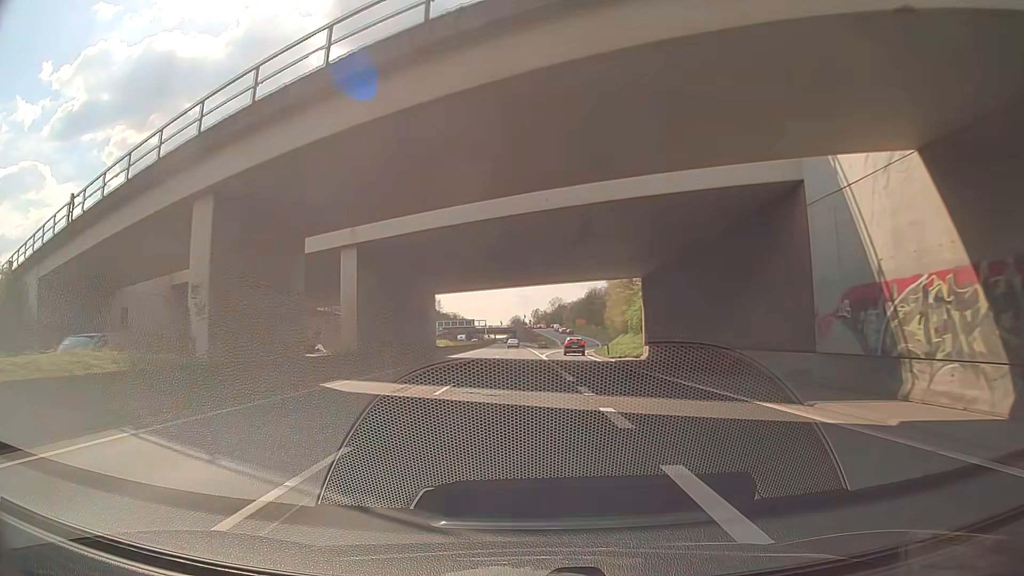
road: trunk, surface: asphalt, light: Day
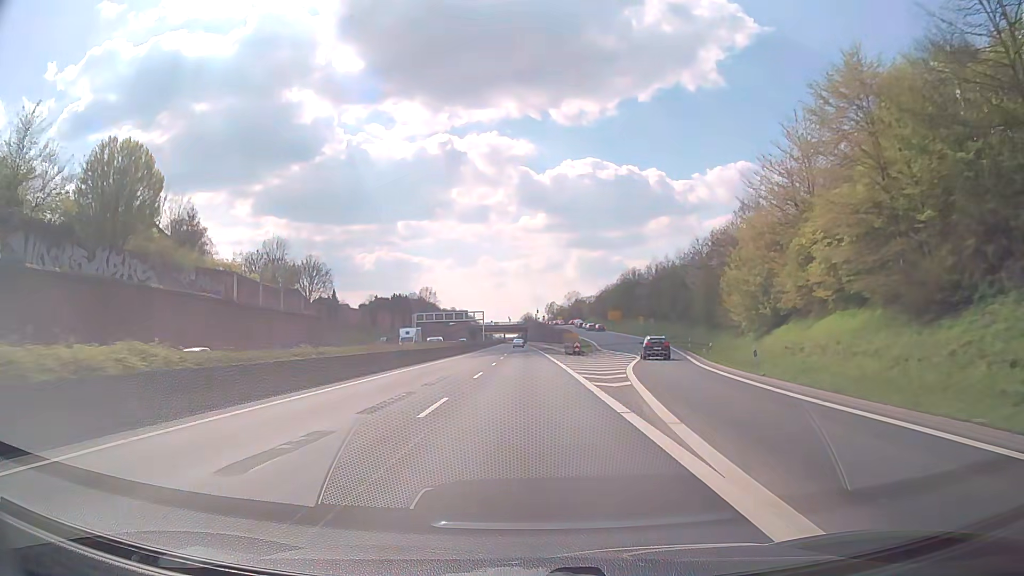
(-1.1, +53.3) m; 0°
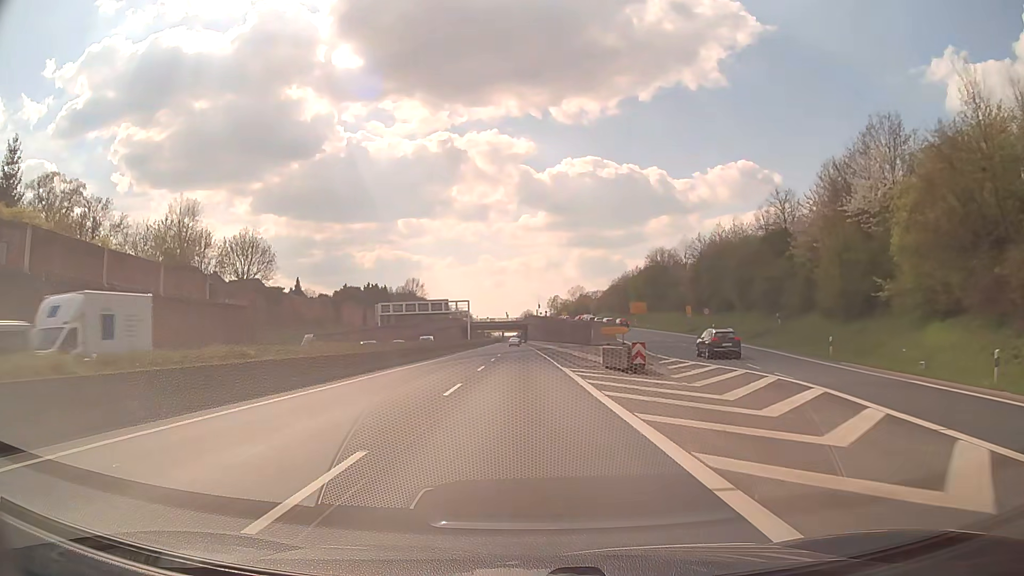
(-0.4, +32.1) m; -1°
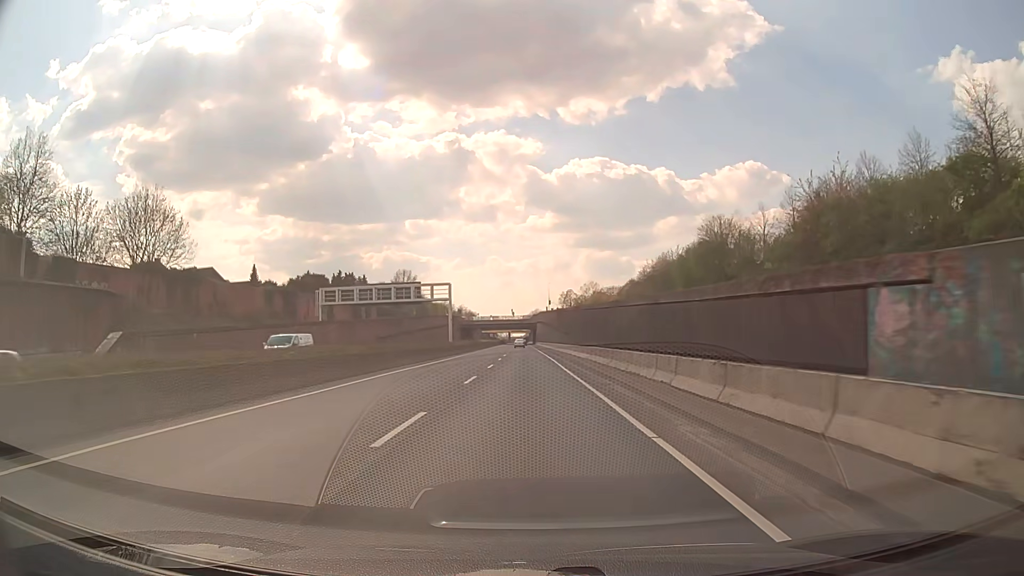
(0.0, +32.2) m; 0°
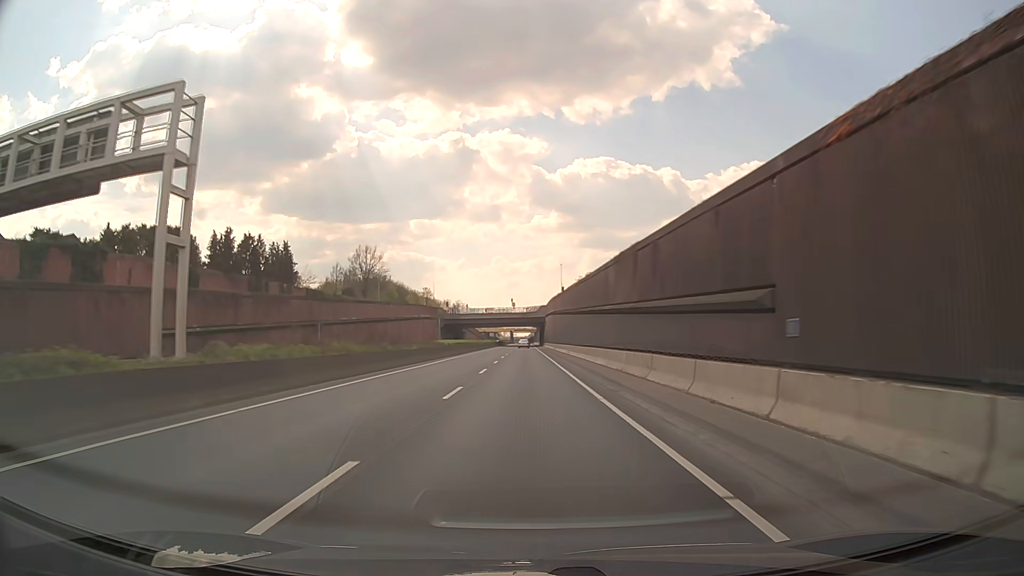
(-0.2, +53.7) m; 0°
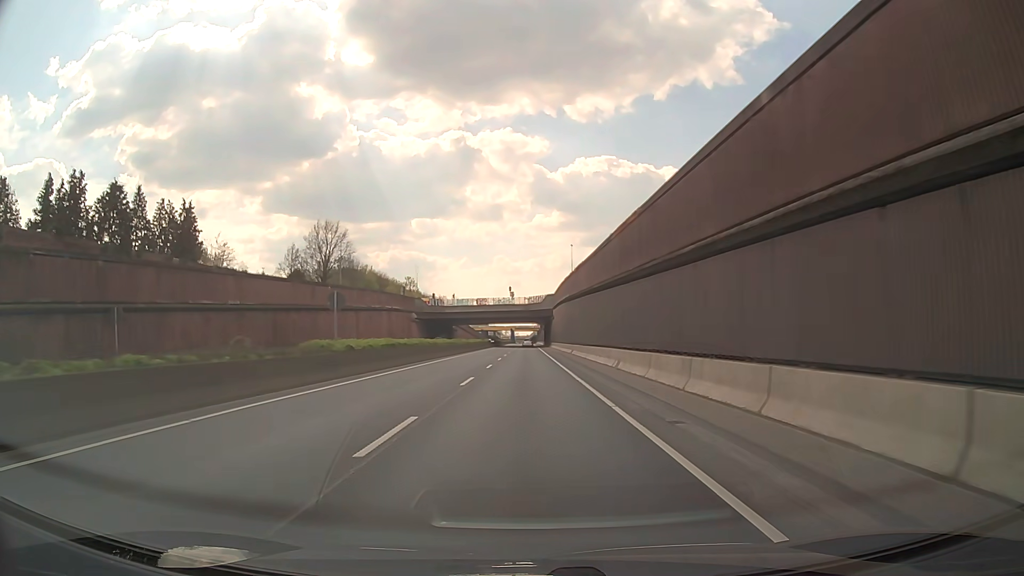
(-0.1, +32.3) m; 0°
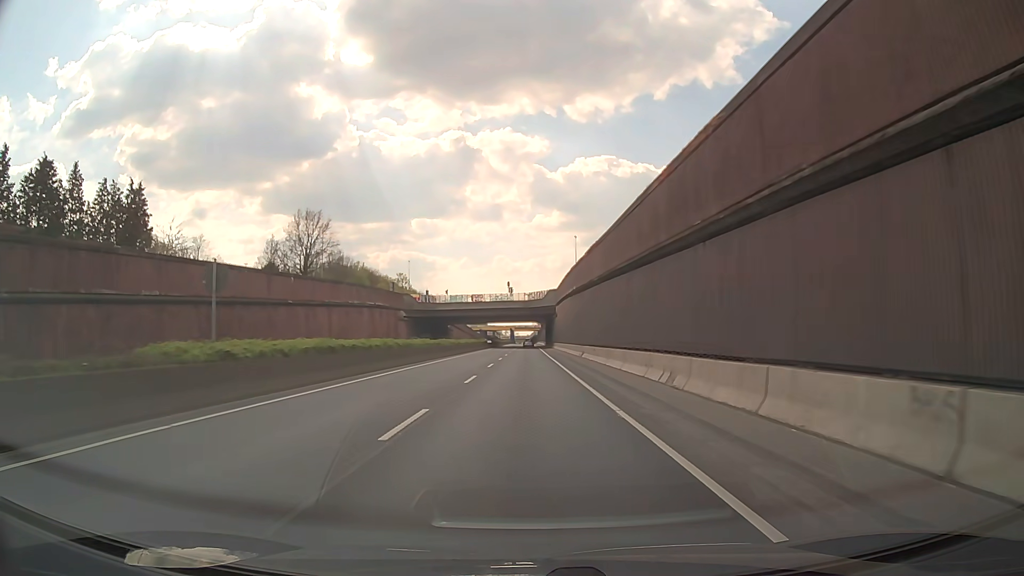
(0.0, +10.8) m; 0°
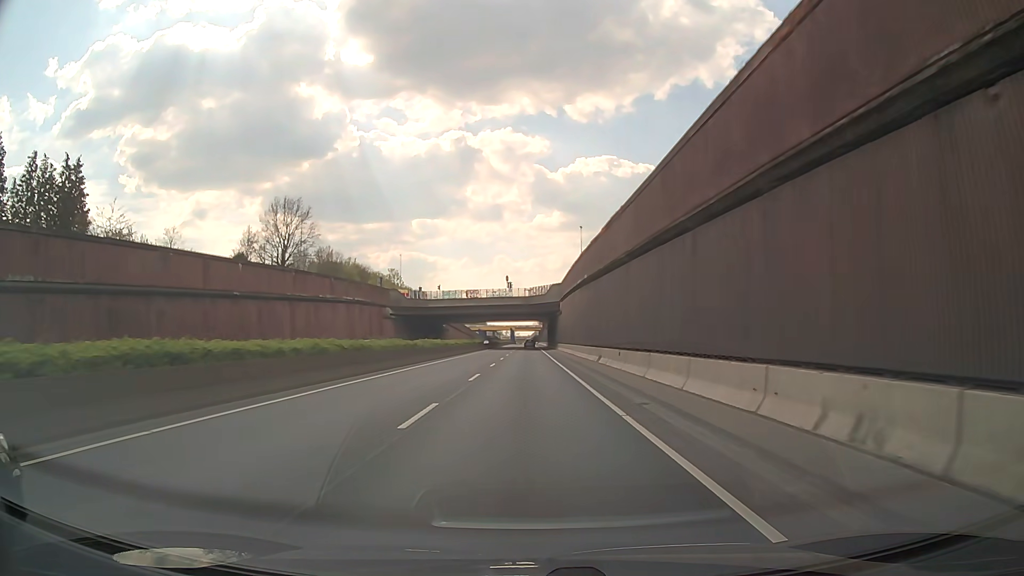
(0.0, +10.8) m; 0°
(0, +10) (0, +20) (0, +30) (0, +40) (0, +50) (0, +60) (0, +70) (0, +80) (0, +90) (0, +100) m
